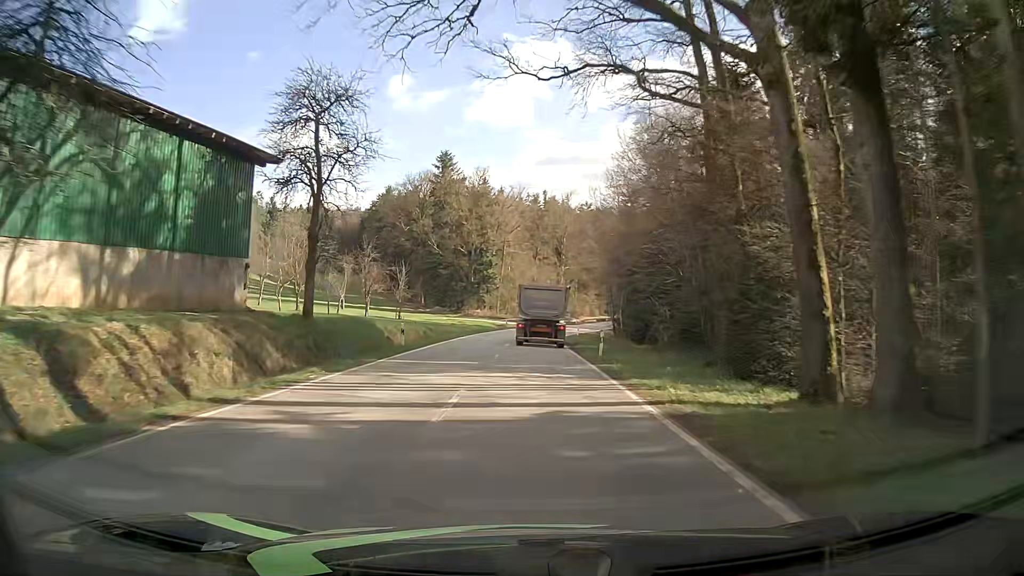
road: tertiary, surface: asphalt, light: Day
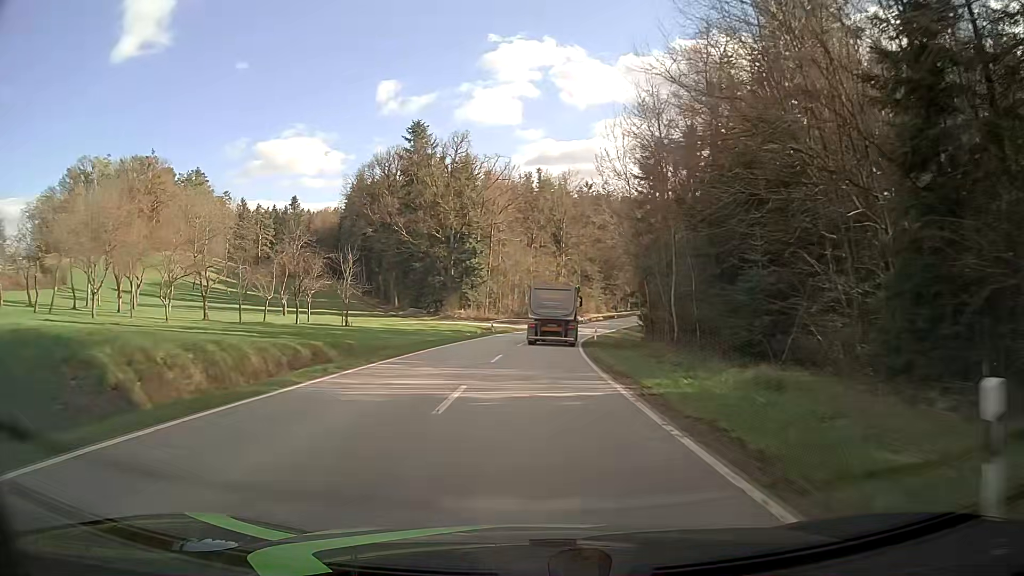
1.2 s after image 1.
(-0.2, +23.6) m; 0°
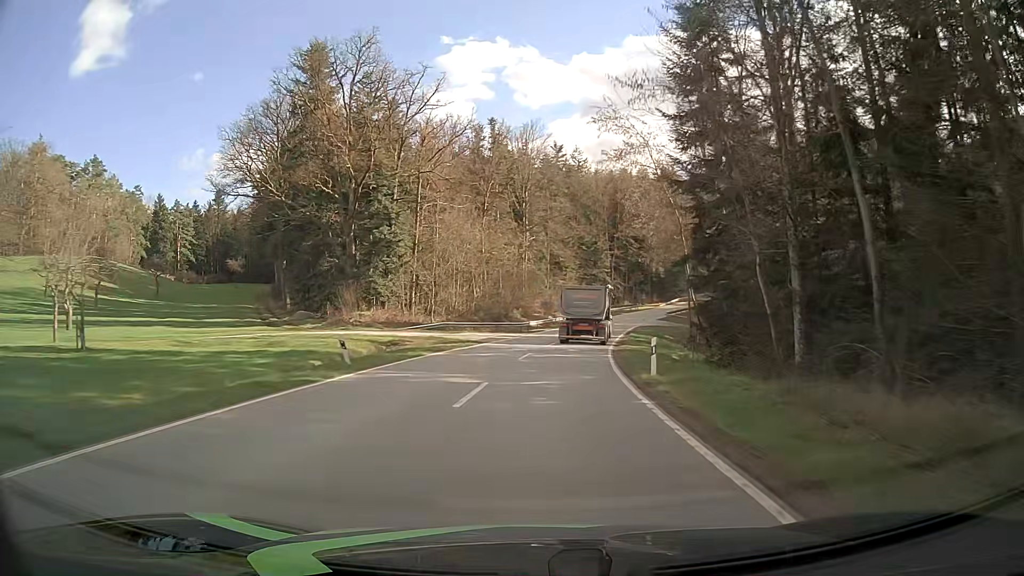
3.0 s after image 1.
(+0.5, +35.6) m; +3°
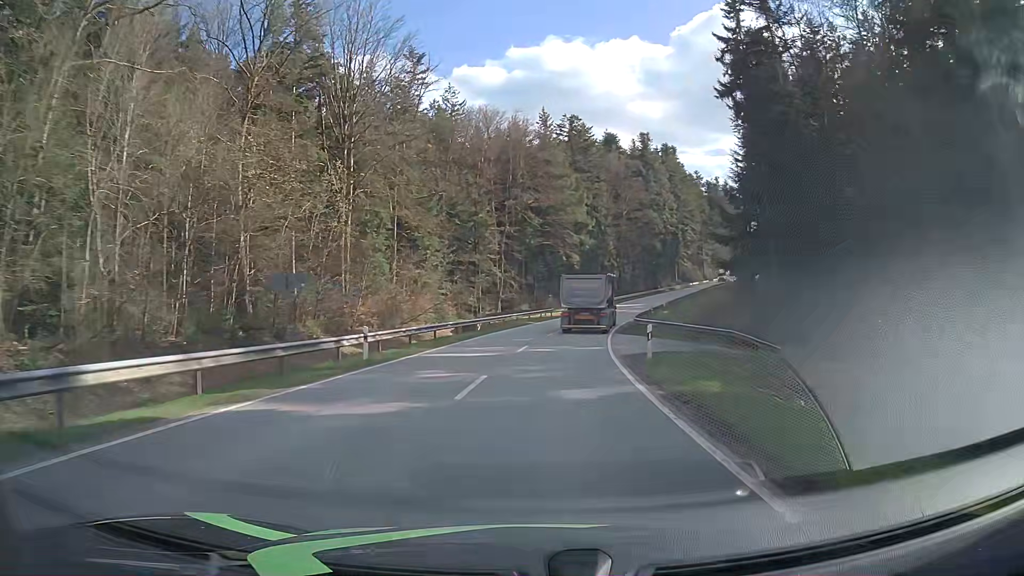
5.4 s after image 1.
(+4.0, +48.2) m; +10°
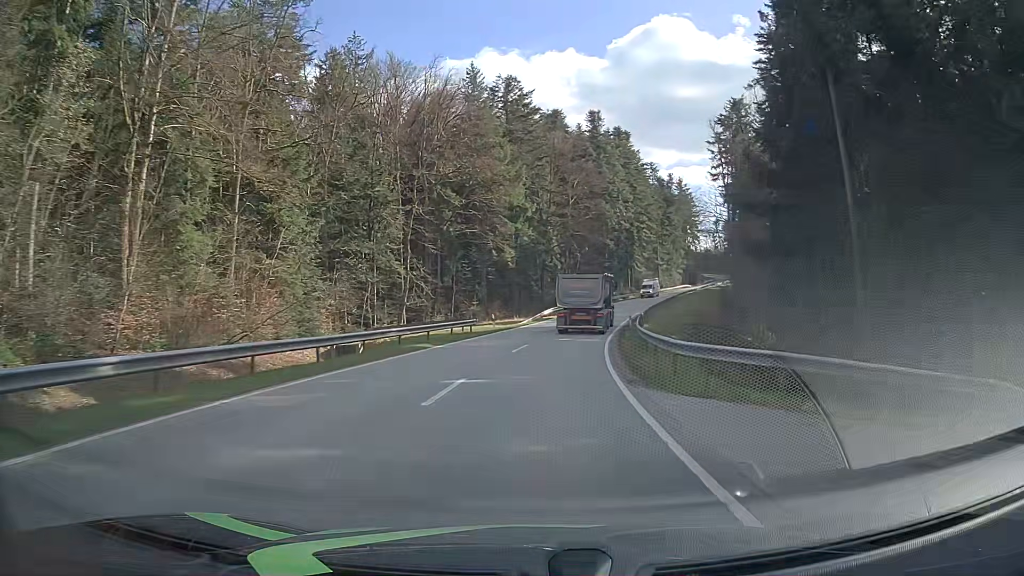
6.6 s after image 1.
(+1.3, +24.5) m; +6°
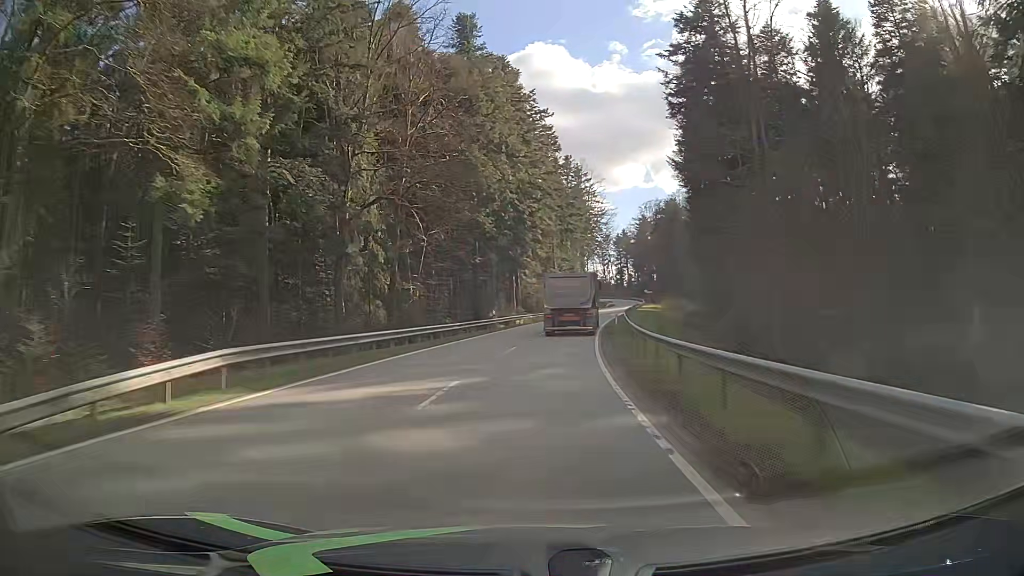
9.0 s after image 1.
(+4.8, +48.7) m; +11°
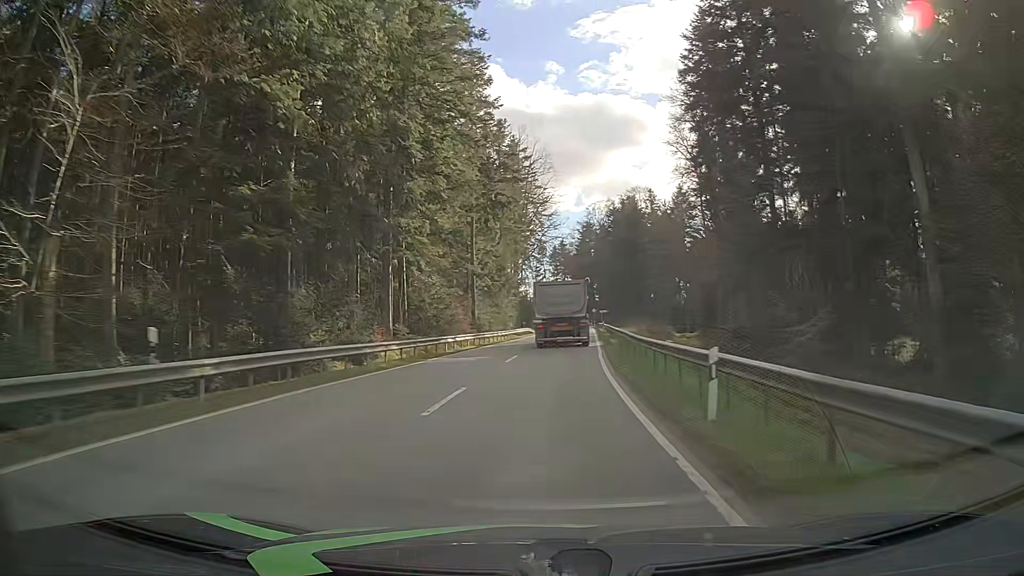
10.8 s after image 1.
(+2.0, +36.5) m; +6°
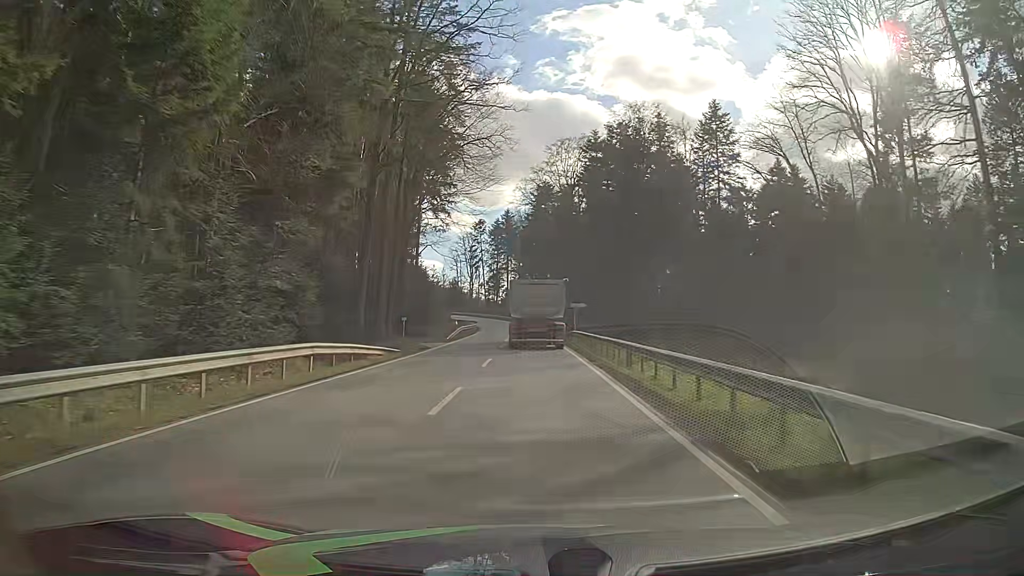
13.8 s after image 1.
(+3.8, +57.6) m; +5°
(0, +10) (0, +20) (0, +30) (0, +40) (0, +50) (0, +60) (0, +70) (-1, +80) (-2, +90) (-2, +100) m
